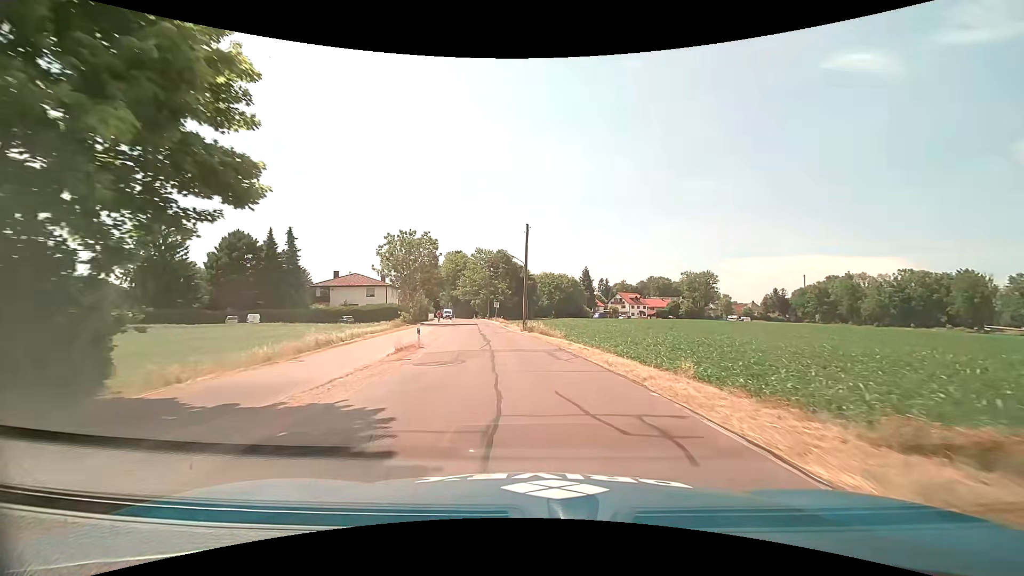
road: tertiary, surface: asphalt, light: Day
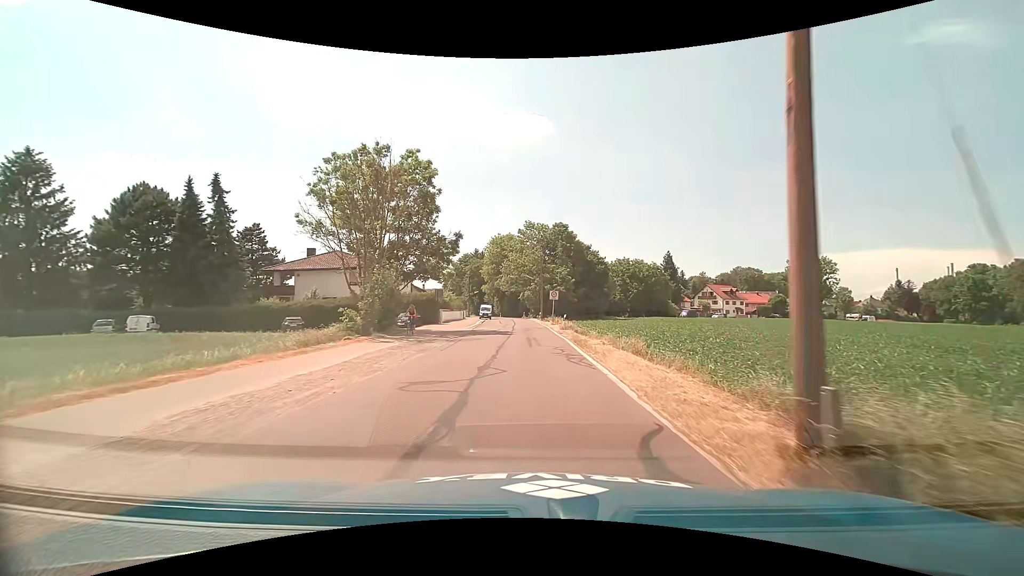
(-2.4, +34.5) m; -7°
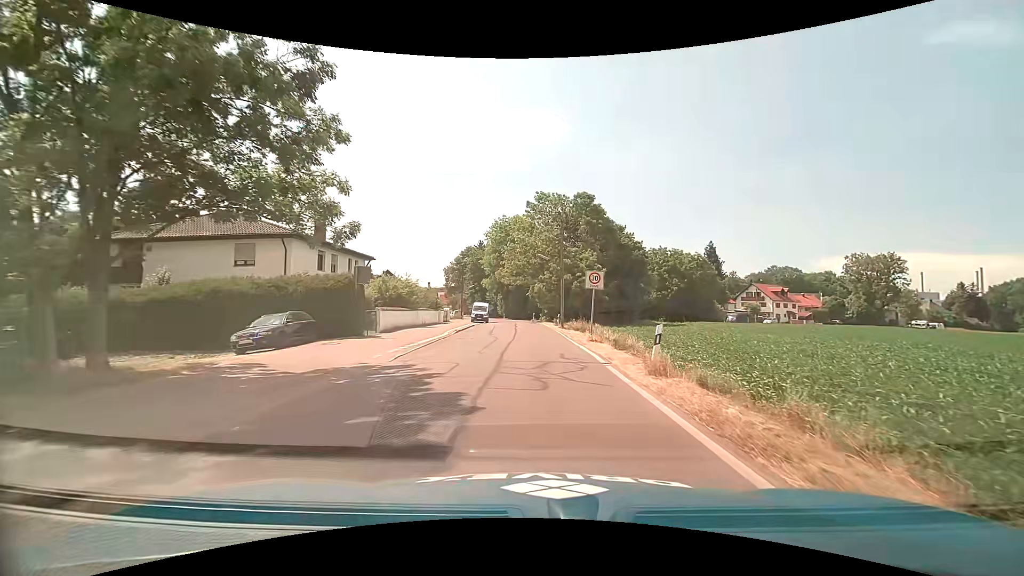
(-0.4, +24.0) m; -1°
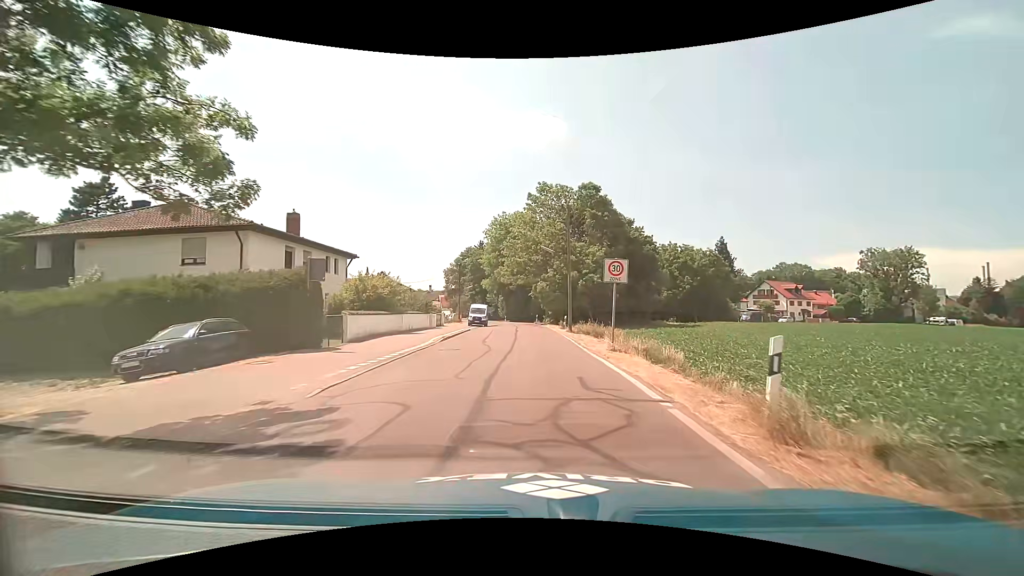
(0.0, +5.3) m; 0°
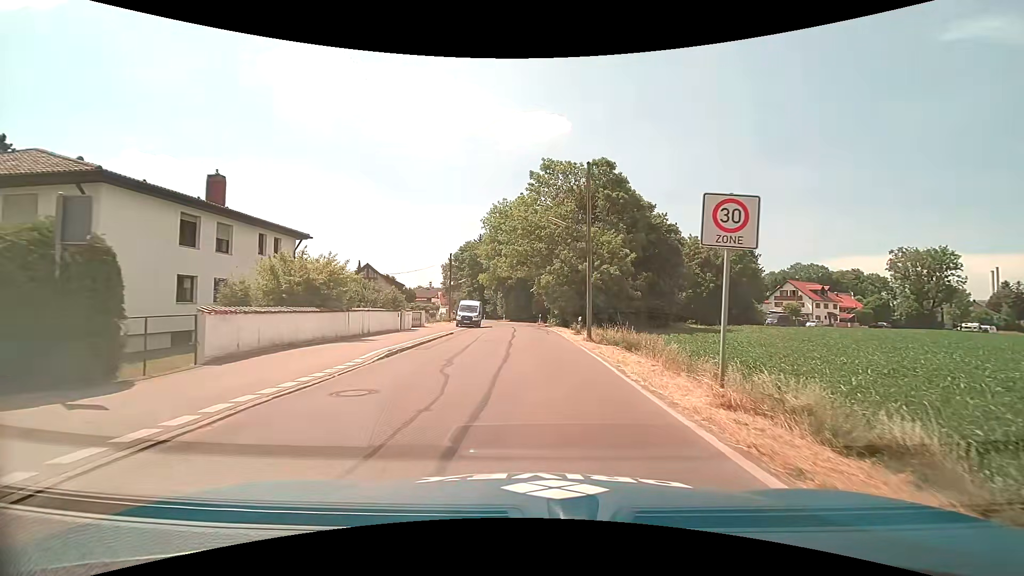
(-0.1, +9.8) m; -1°
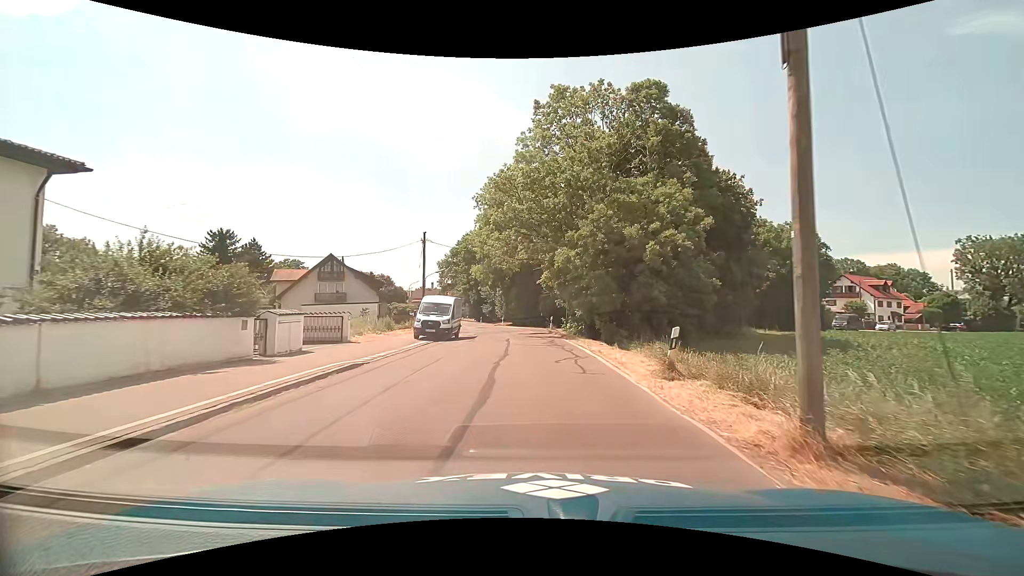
(0.0, +17.7) m; 0°
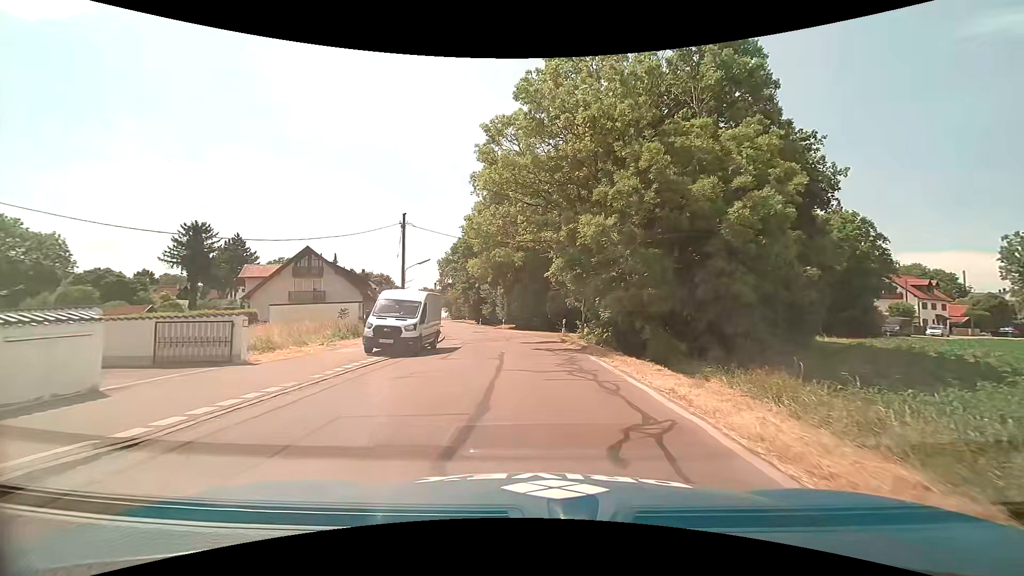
(-0.1, +8.8) m; -1°
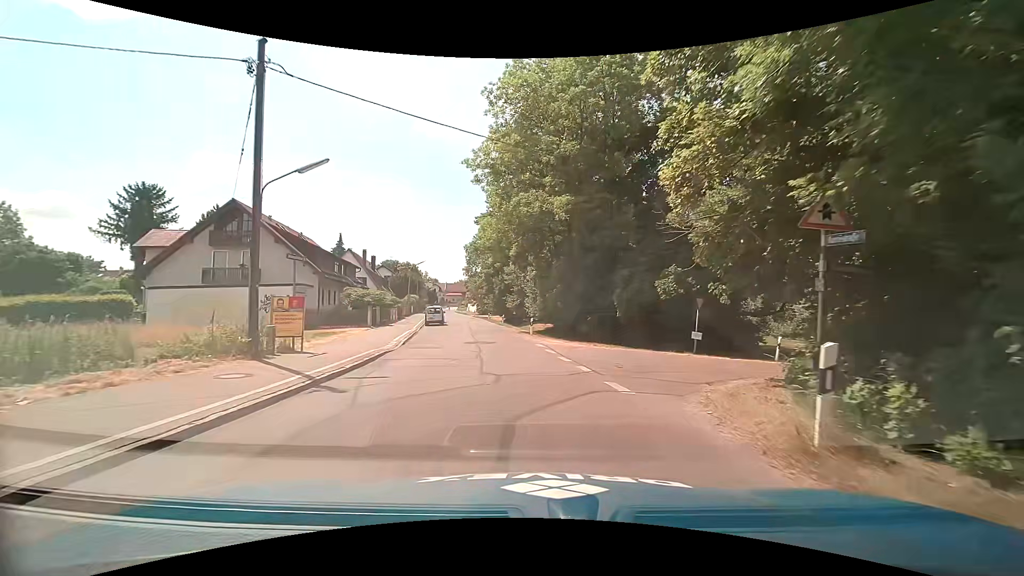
(-0.7, +22.5) m; -5°
(0, +10) (-1, +20) (-3, +30) (-4, +40) (-5, +50) (-7, +60) (-9, +69) (-11, +79) (-12, +89) (-14, +99) m
